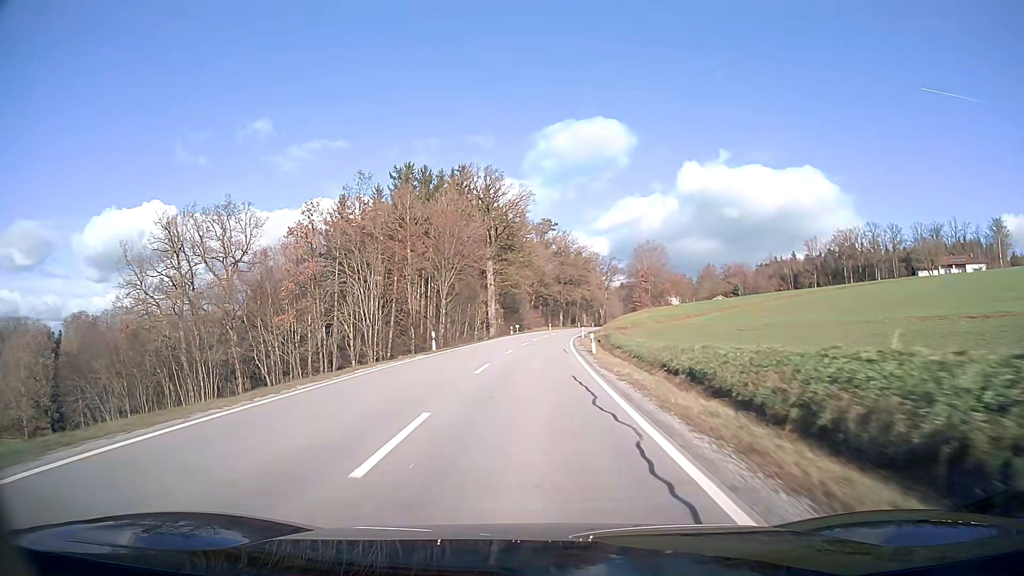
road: secondary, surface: asphalt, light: Day
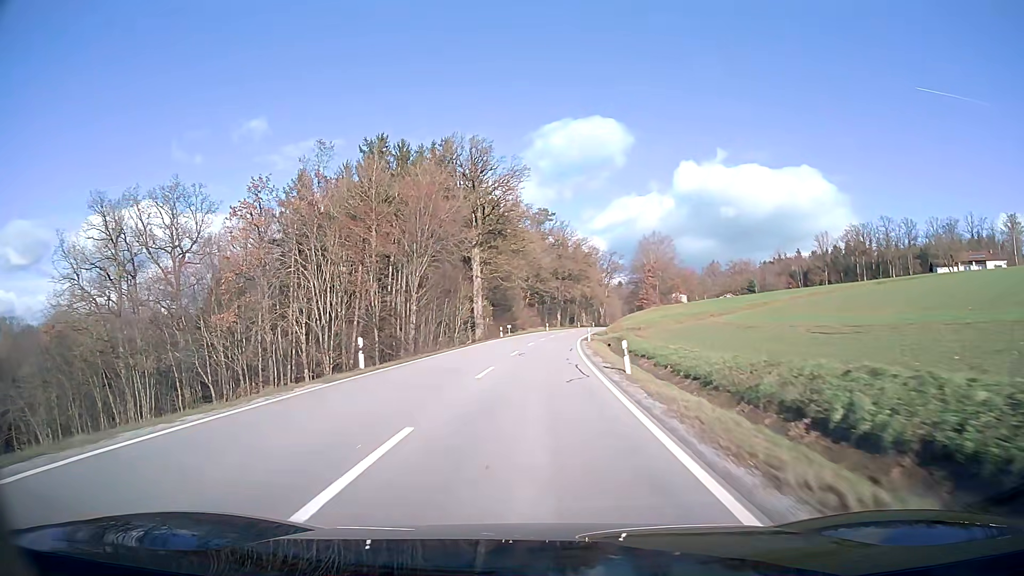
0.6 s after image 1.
(0.0, +13.3) m; +1°
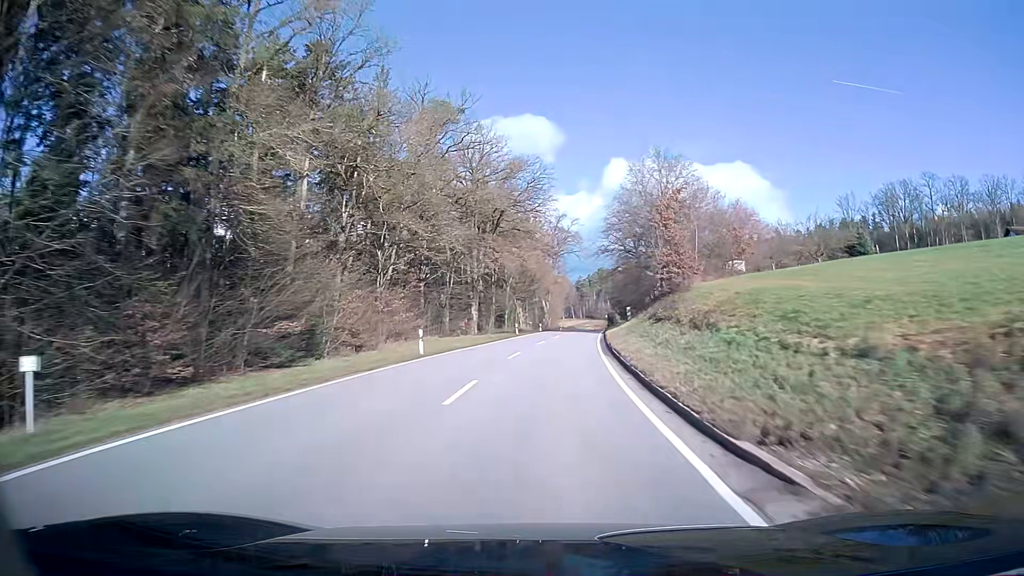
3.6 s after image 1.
(+3.5, +66.8) m; +7°
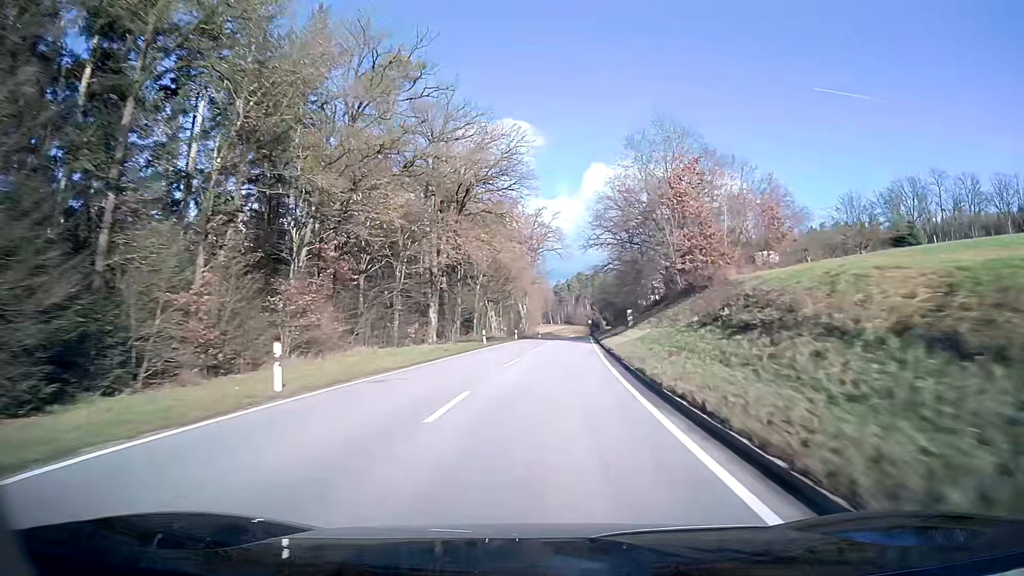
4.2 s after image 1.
(+0.2, +13.5) m; +2°
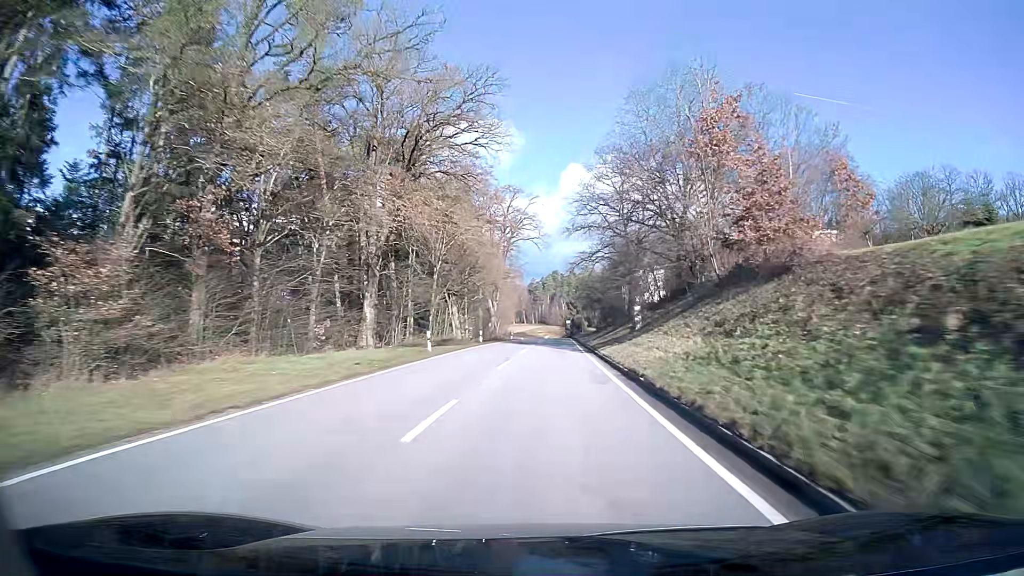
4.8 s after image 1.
(+0.2, +13.5) m; +2°
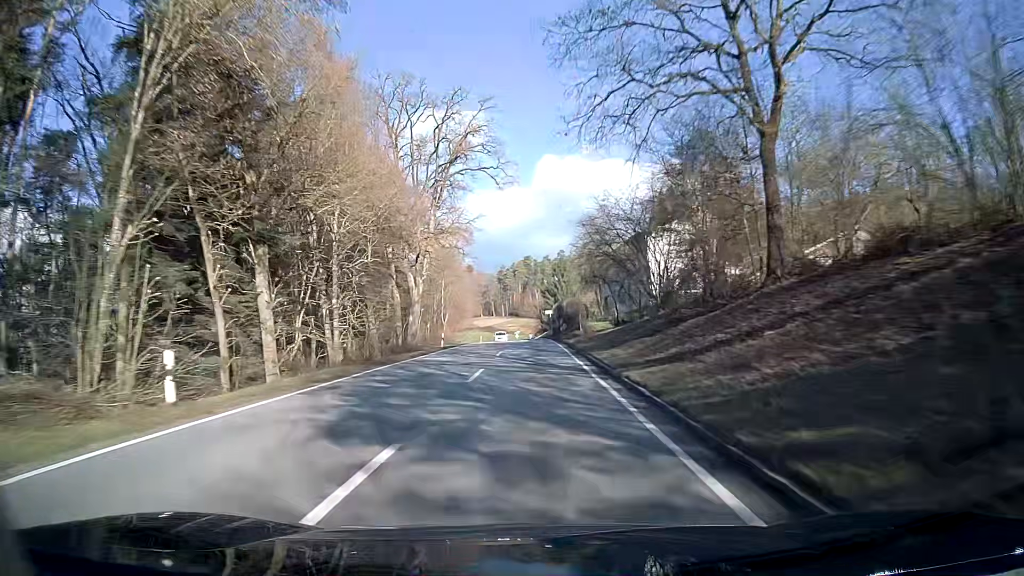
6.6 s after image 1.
(+1.1, +40.5) m; +2°
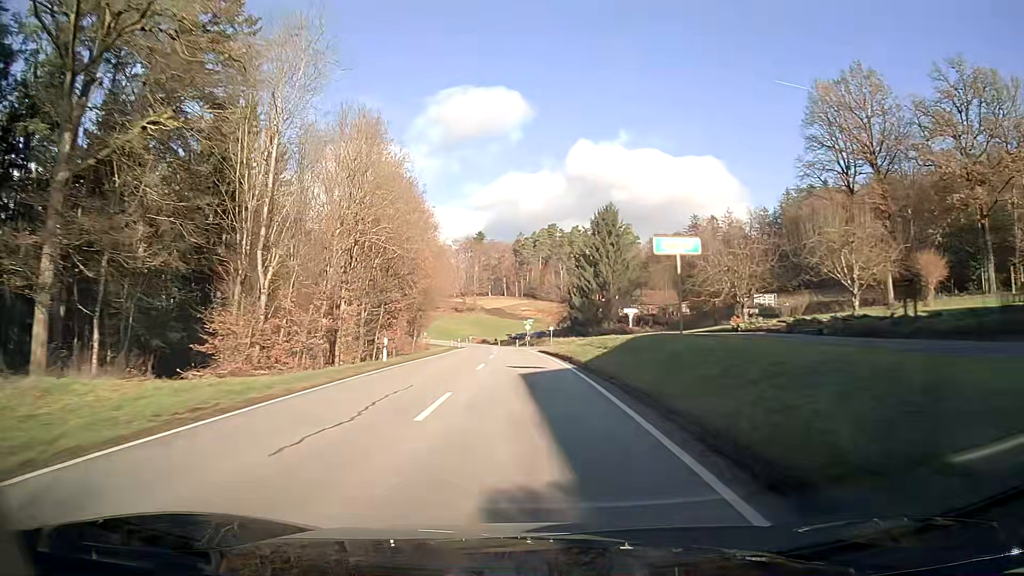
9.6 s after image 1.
(-0.9, +65.8) m; -2°
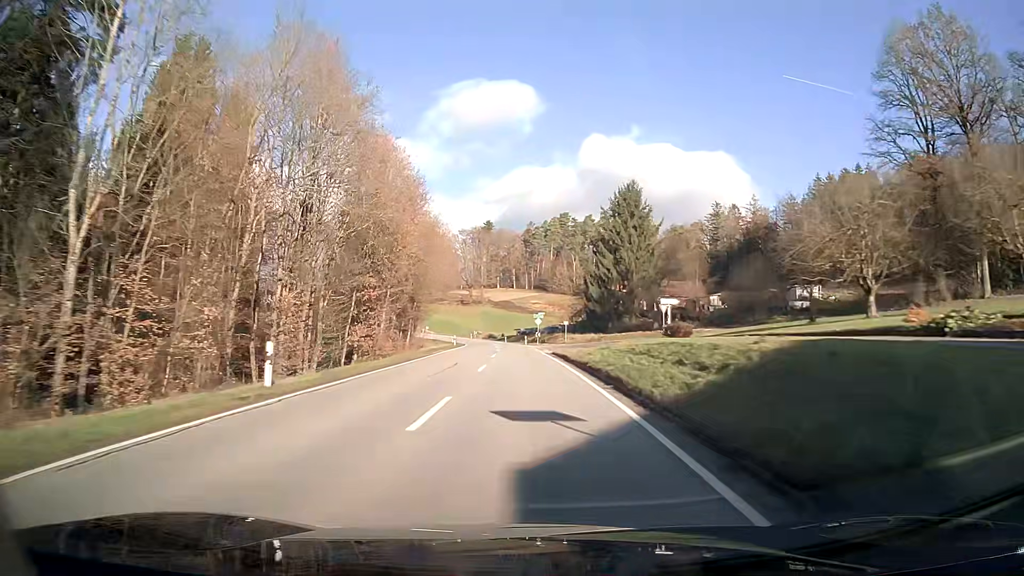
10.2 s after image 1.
(-0.1, +13.0) m; -1°
